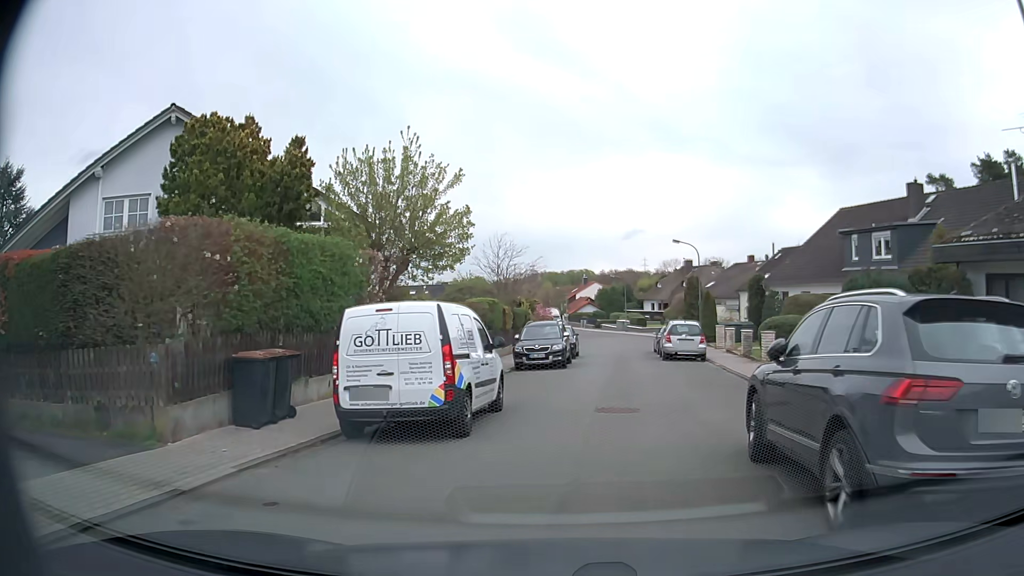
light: Day
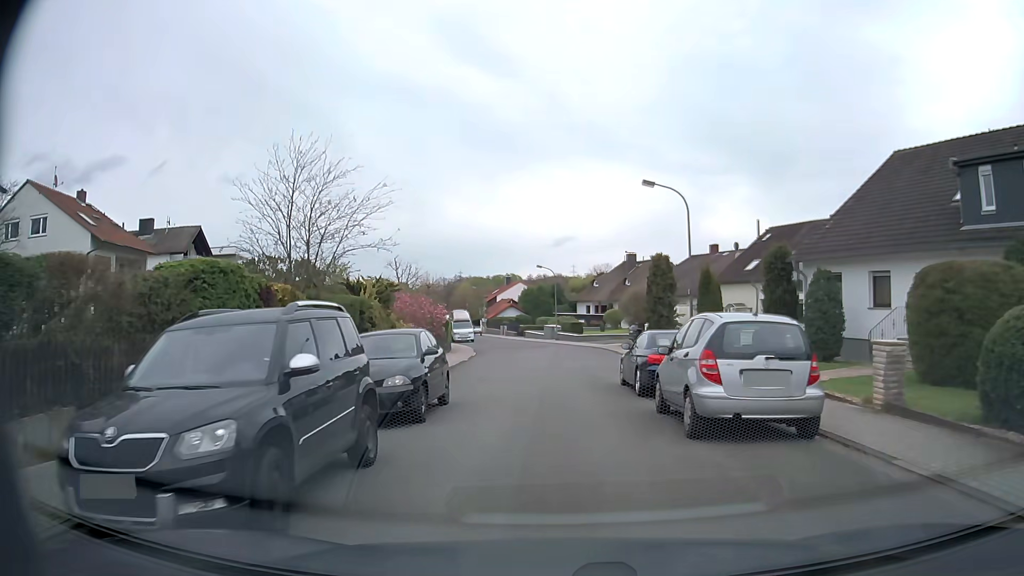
(+1.7, +18.9) m; +6°
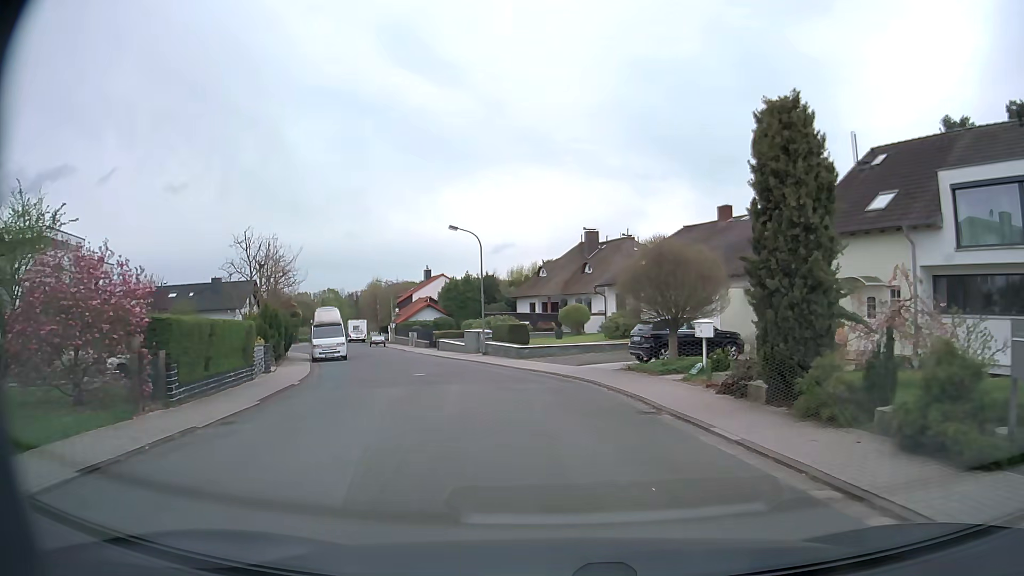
(+0.6, +25.3) m; +6°
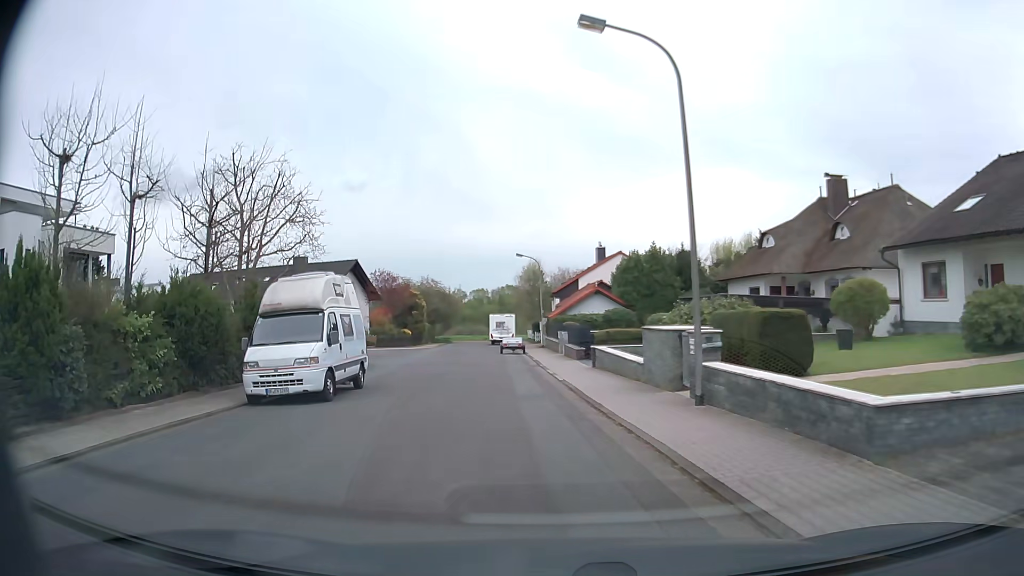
(-2.2, +23.4) m; -15°
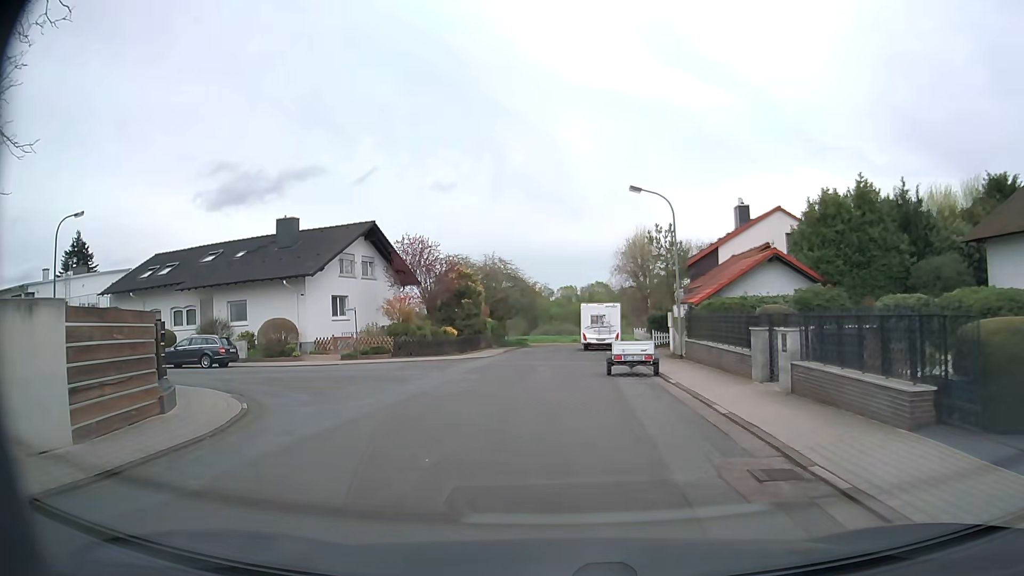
(-2.2, +21.4) m; -9°
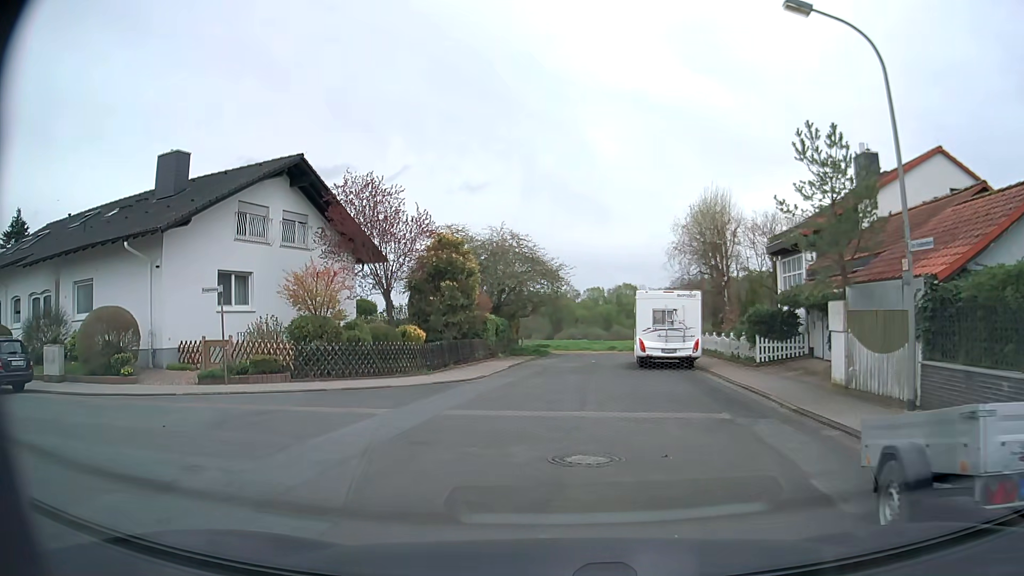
(-0.3, +15.5) m; -2°
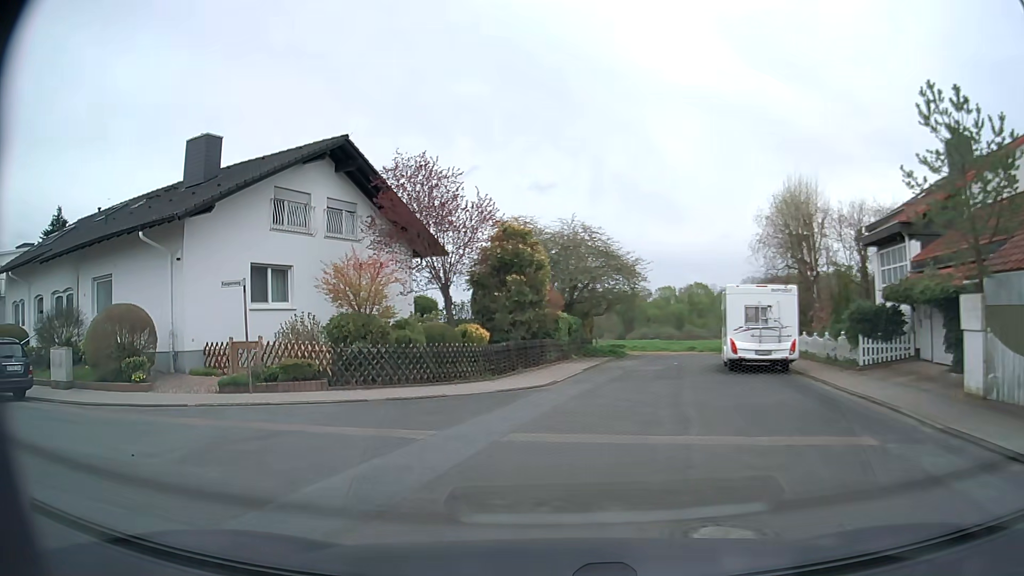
(-0.1, +2.7) m; -5°
(-4, +8) (-14, +10) (-24, +12) (-34, +14) (-44, +15) (-53, +17) (-63, +19) (-73, +20) (-83, +22) (-93, +24) m
